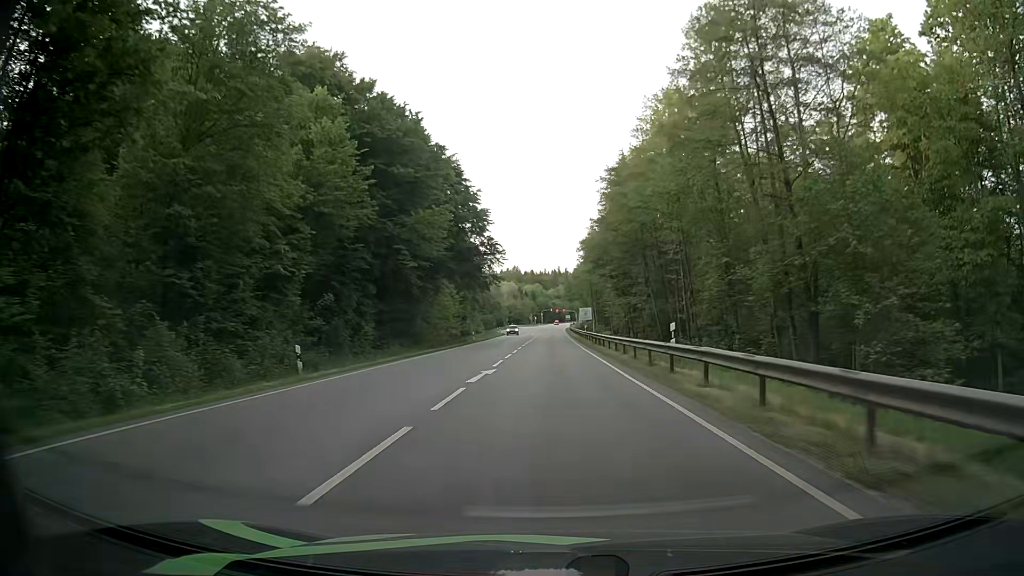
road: secondary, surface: asphalt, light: Day
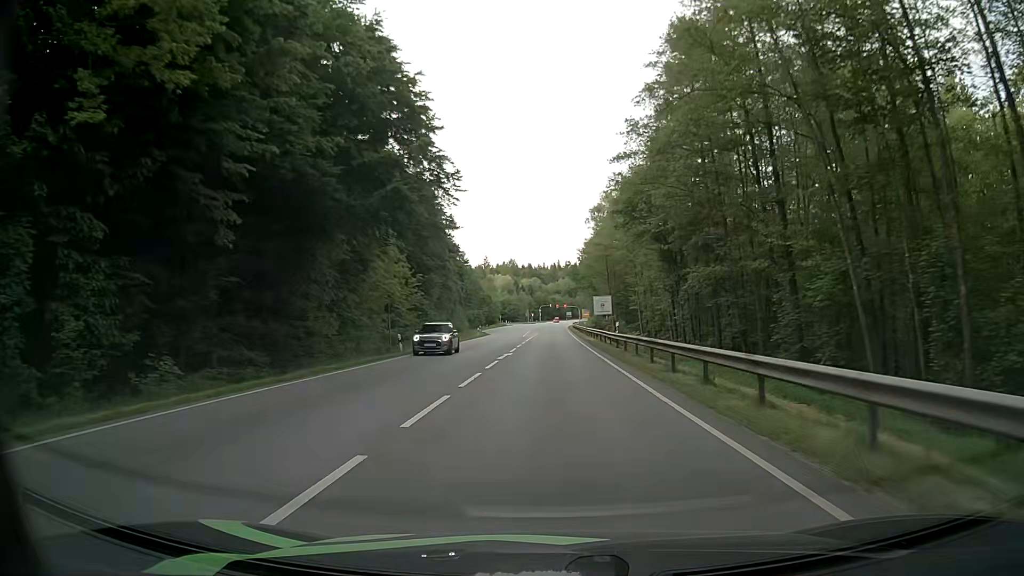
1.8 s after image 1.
(+0.2, +32.1) m; 0°
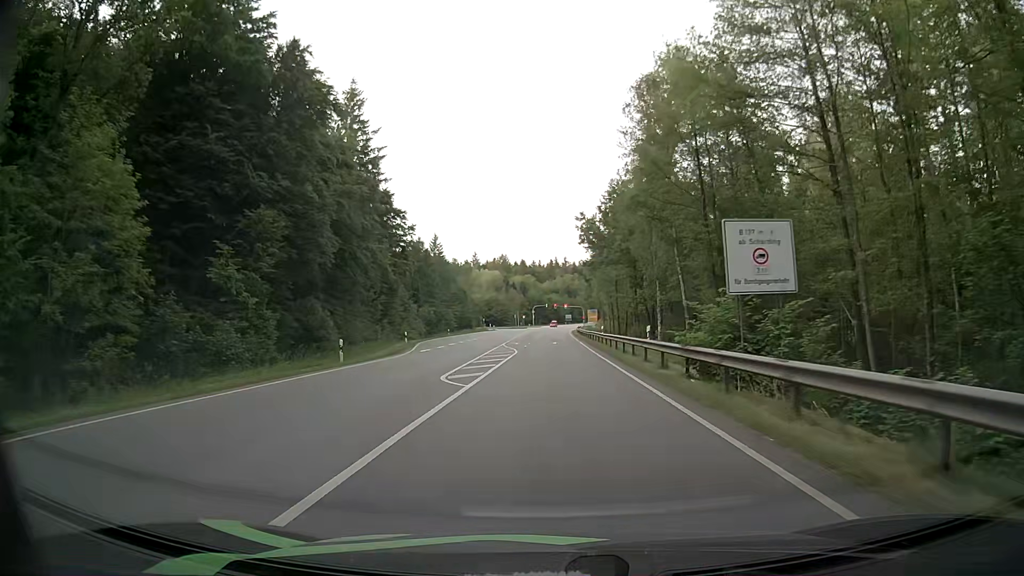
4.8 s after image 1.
(+0.3, +49.6) m; +1°
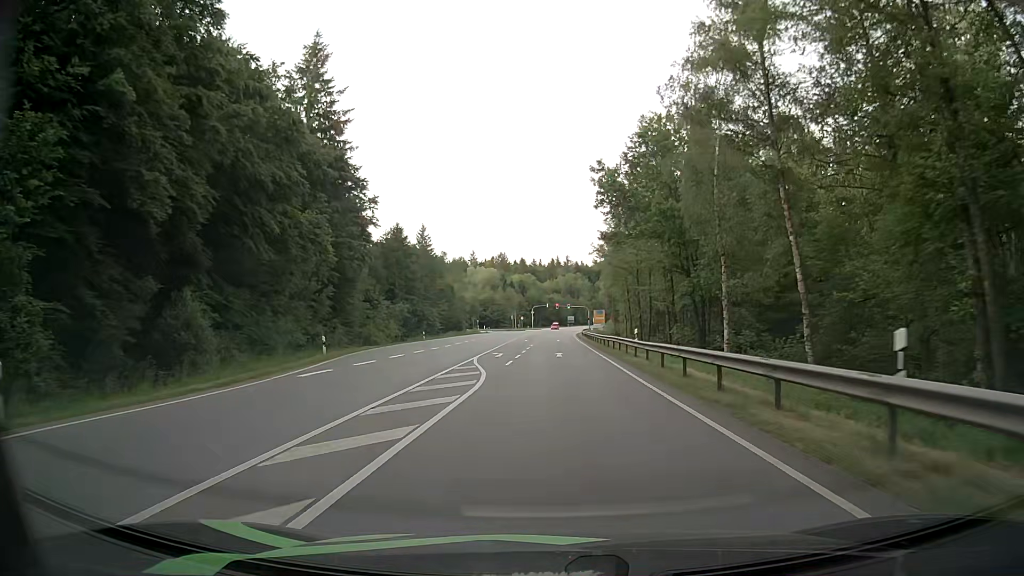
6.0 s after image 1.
(-0.1, +18.7) m; -1°
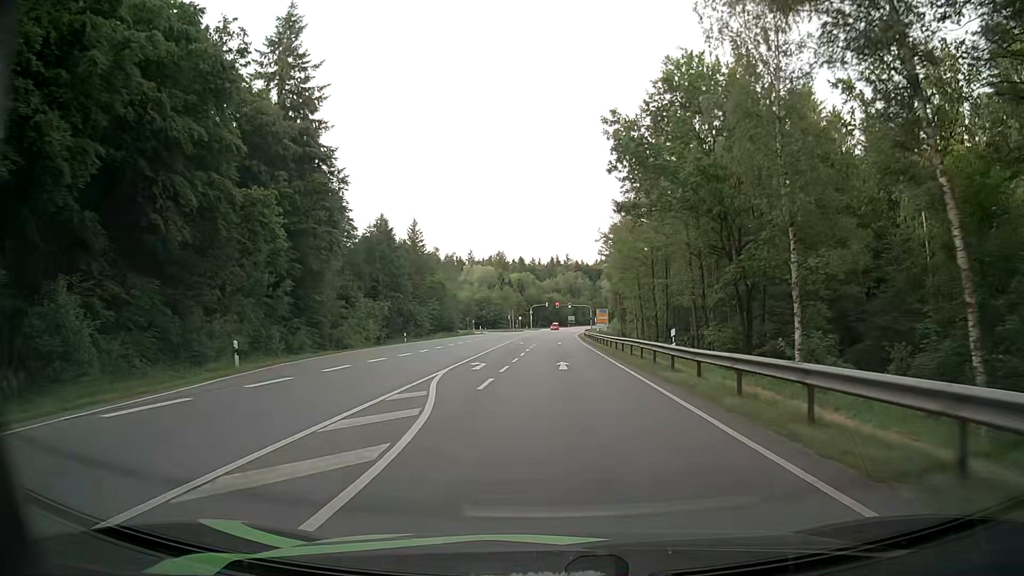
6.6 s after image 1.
(0.0, +9.4) m; 0°
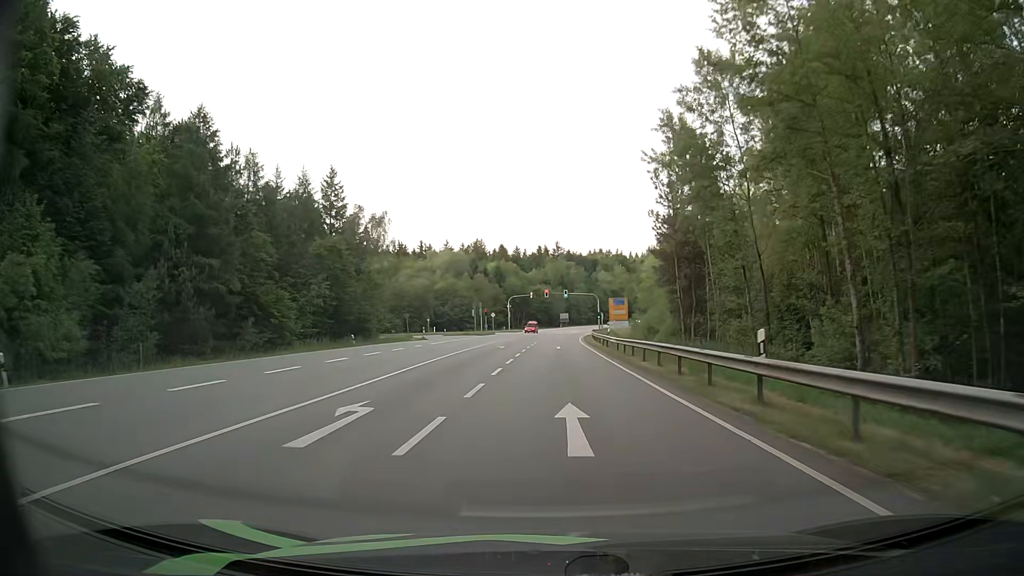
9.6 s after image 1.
(+0.6, +50.1) m; +1°
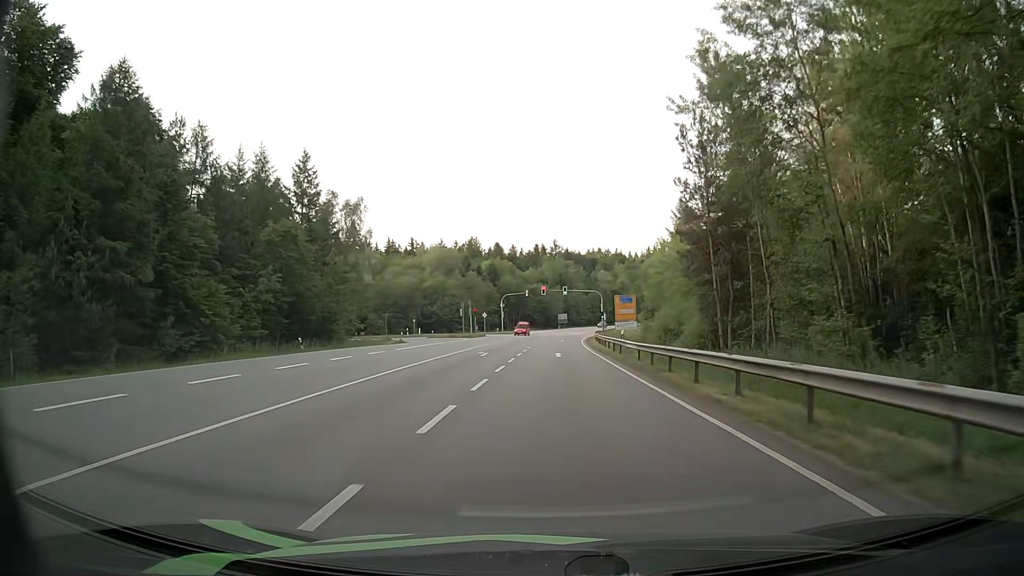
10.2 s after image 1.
(0.0, +10.5) m; +1°
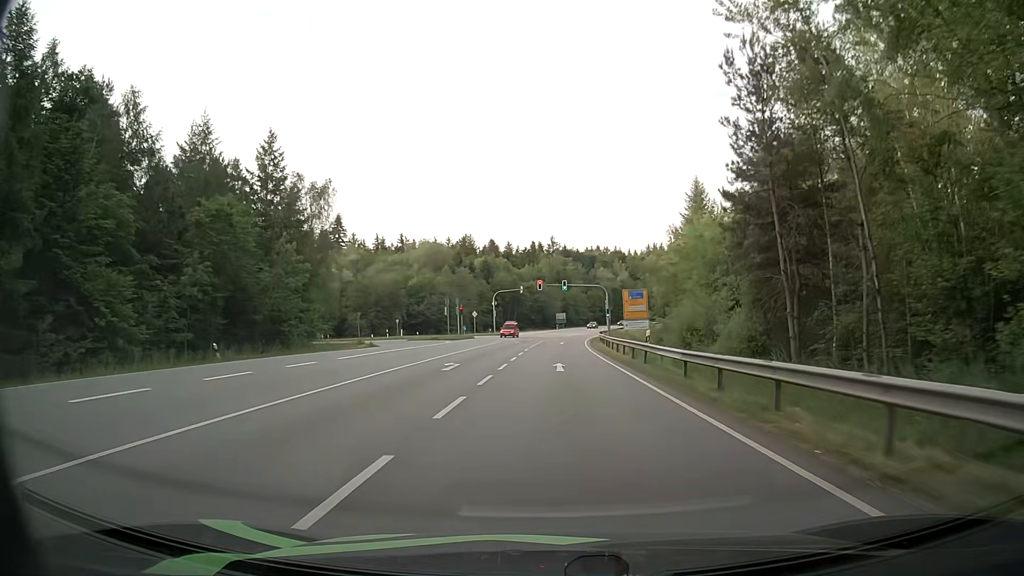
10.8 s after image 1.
(0.0, +10.7) m; +1°
(0, +10) (0, +20) (0, +30) (0, +40) (0, +50) (0, +60) (+1, +70) (+2, +80) (+3, +90) (+4, +100) m
